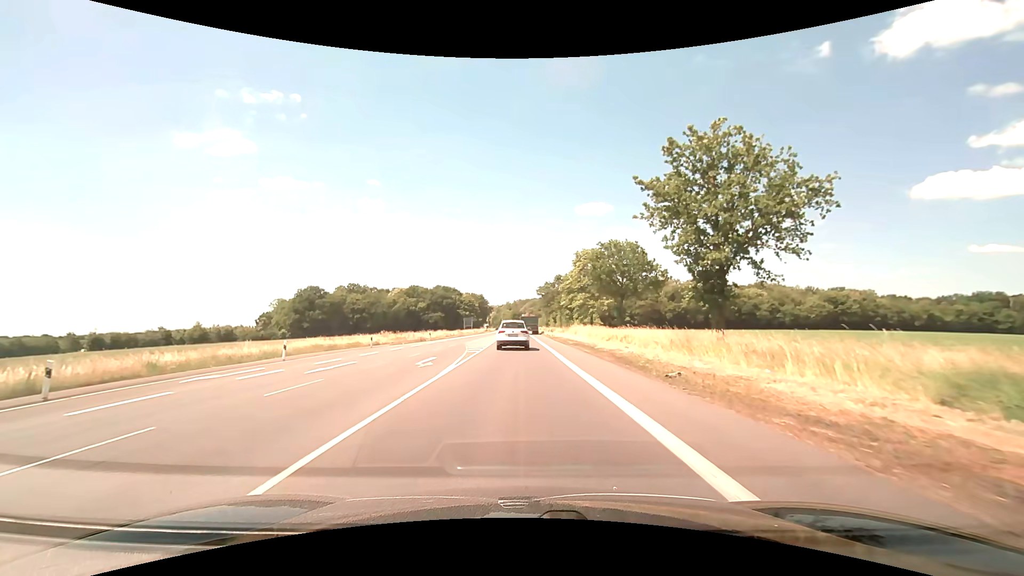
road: primary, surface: asphalt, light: Day
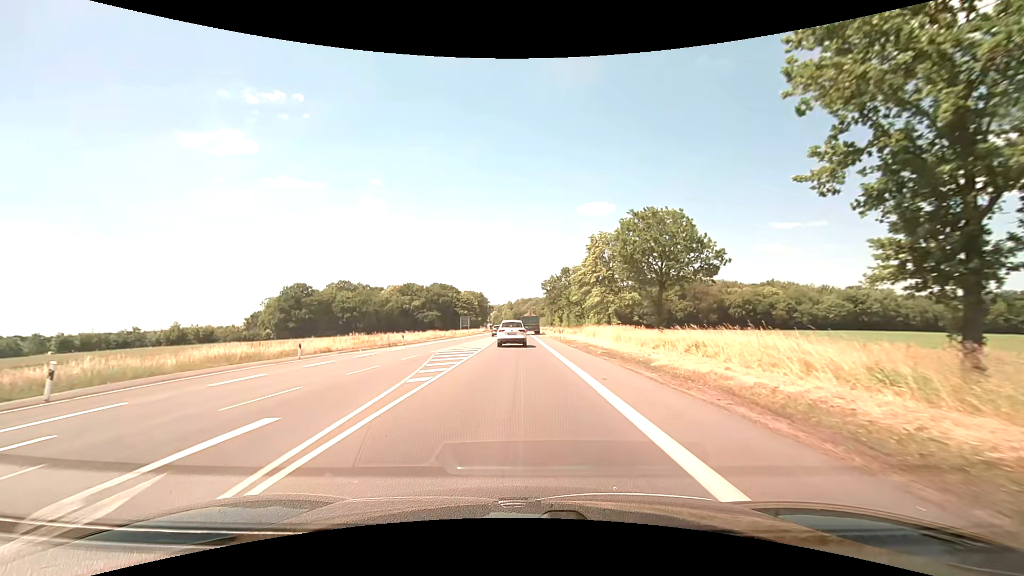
(0.0, +14.0) m; 0°
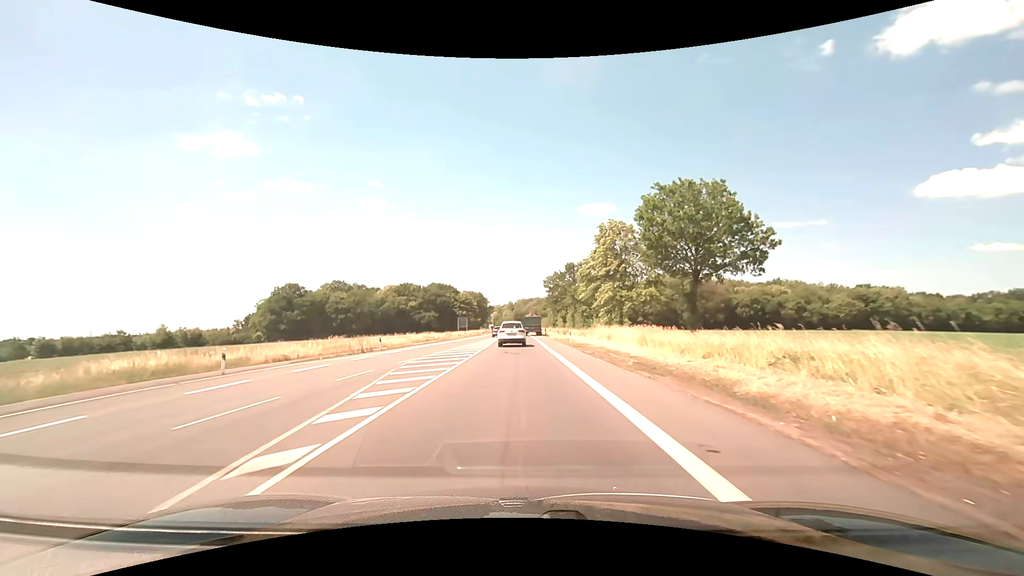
(0.0, +7.3) m; 0°
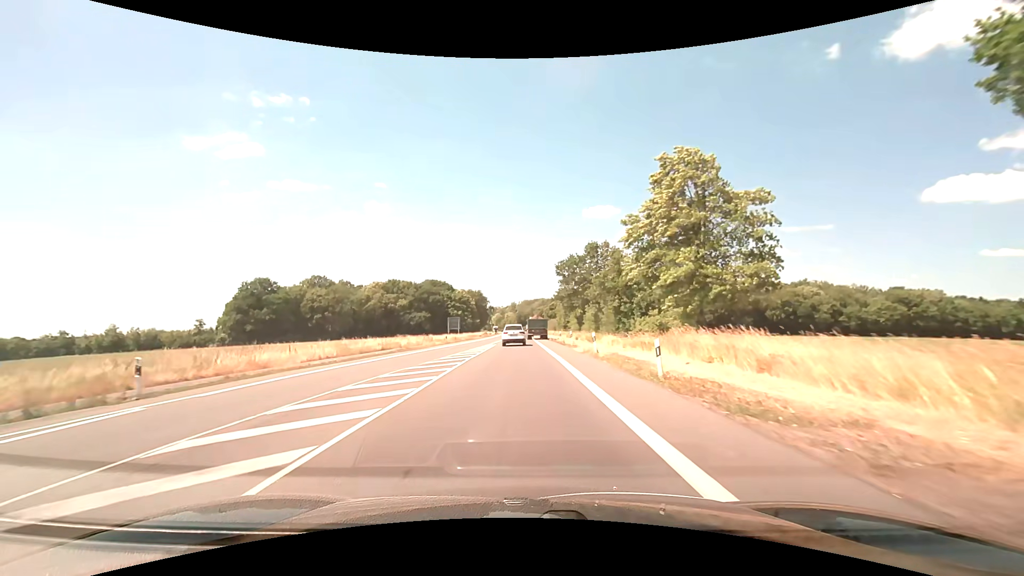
(-0.2, +23.8) m; -1°
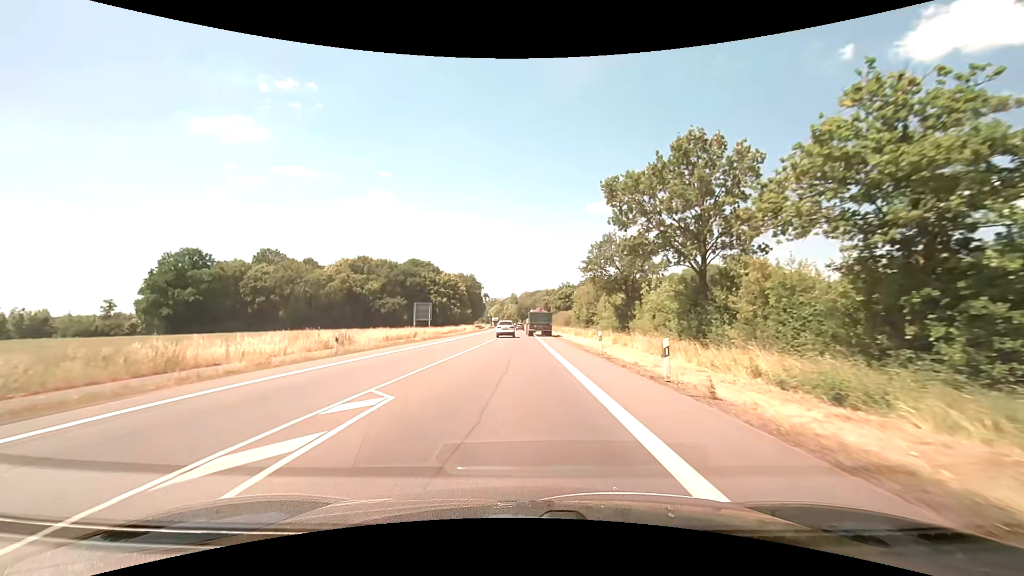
(-0.2, +35.7) m; 0°
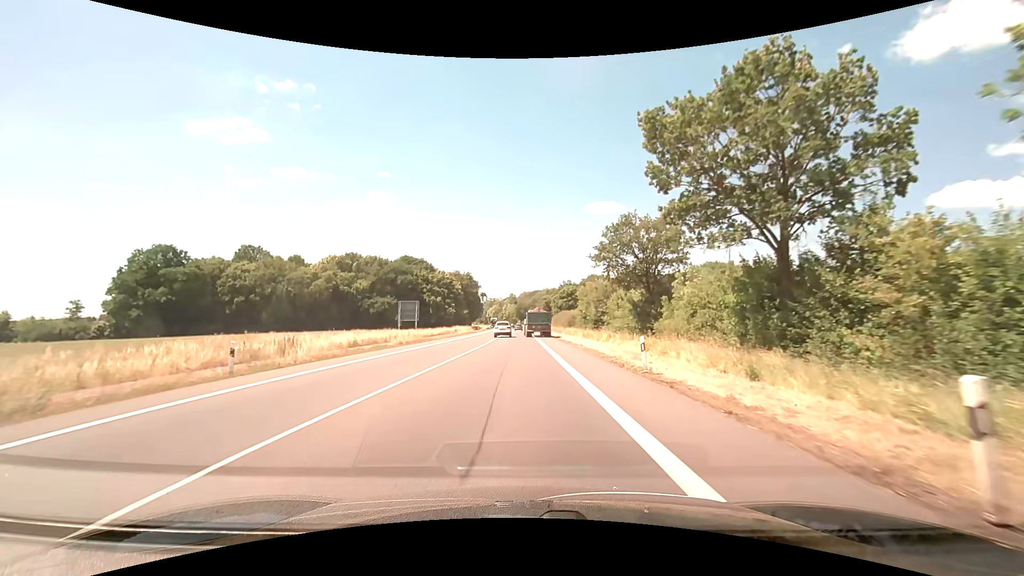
(0.0, +8.7) m; 0°
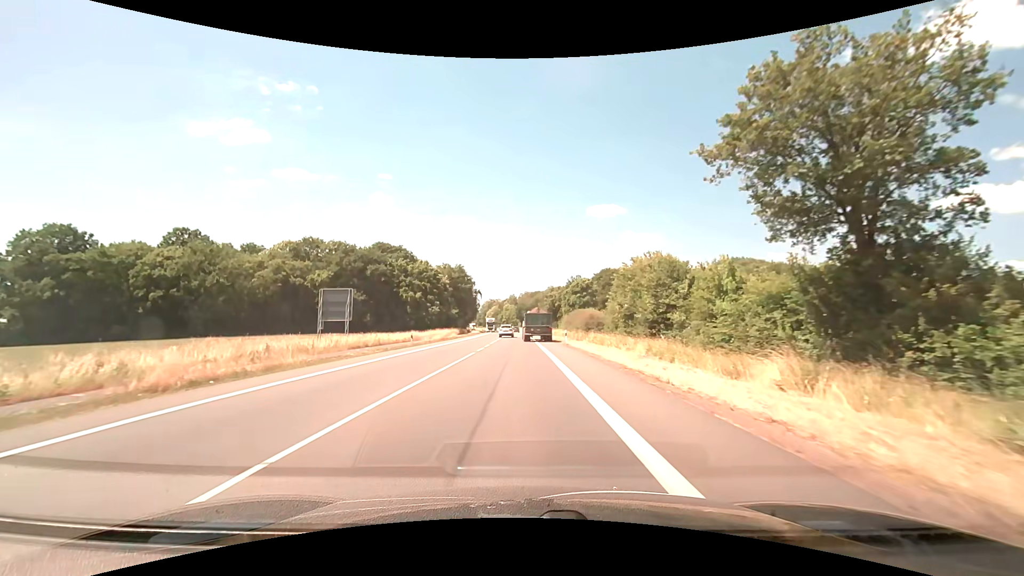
(0.0, +26.4) m; 0°
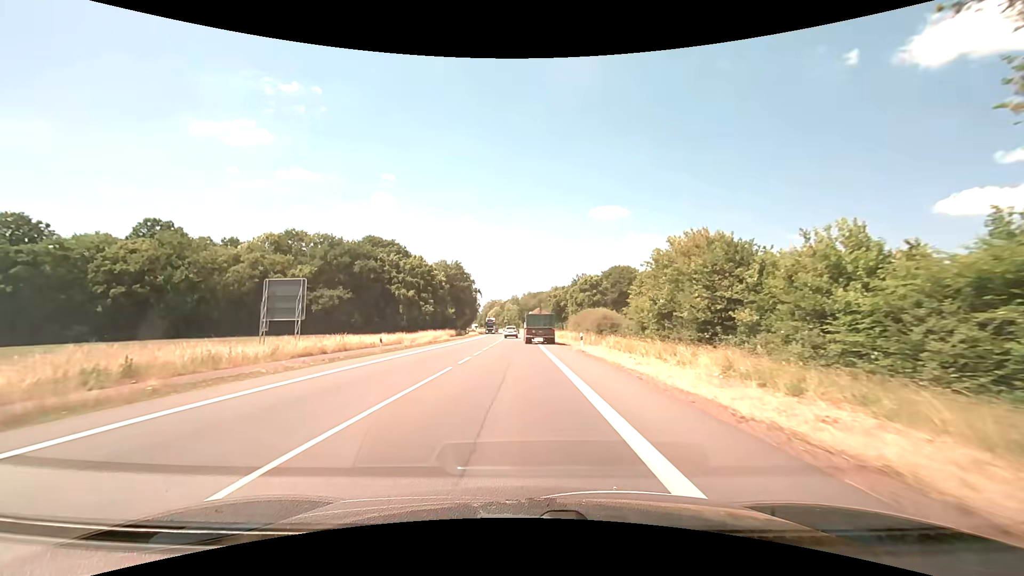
(0.0, +9.3) m; 0°
(0, +10) (0, +20) (0, +30) (-1, +40) (-1, +50) (-1, +60) (-1, +70) (-1, +80) (-2, +90) (-2, +100) m
